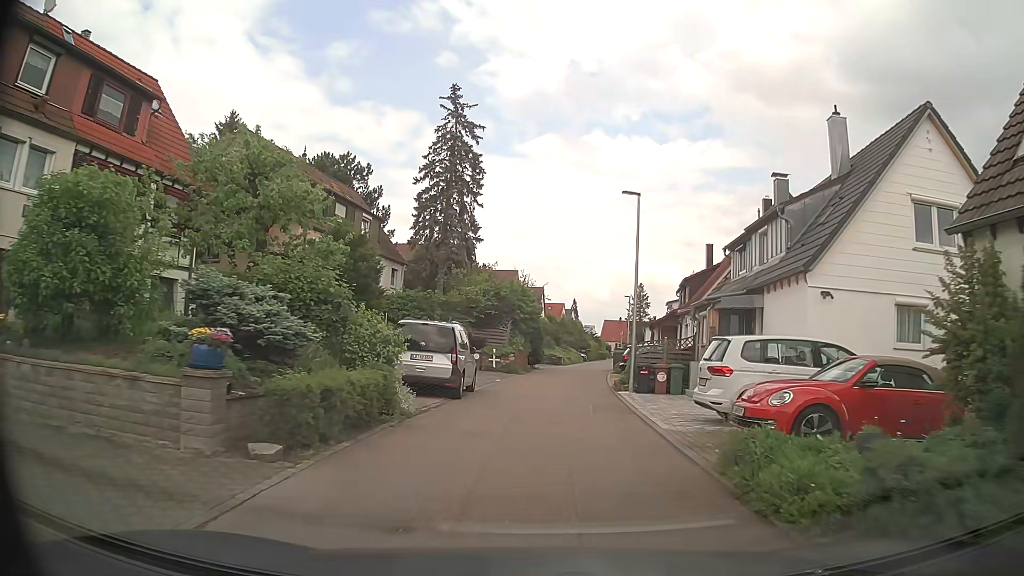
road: residential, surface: asphalt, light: Day
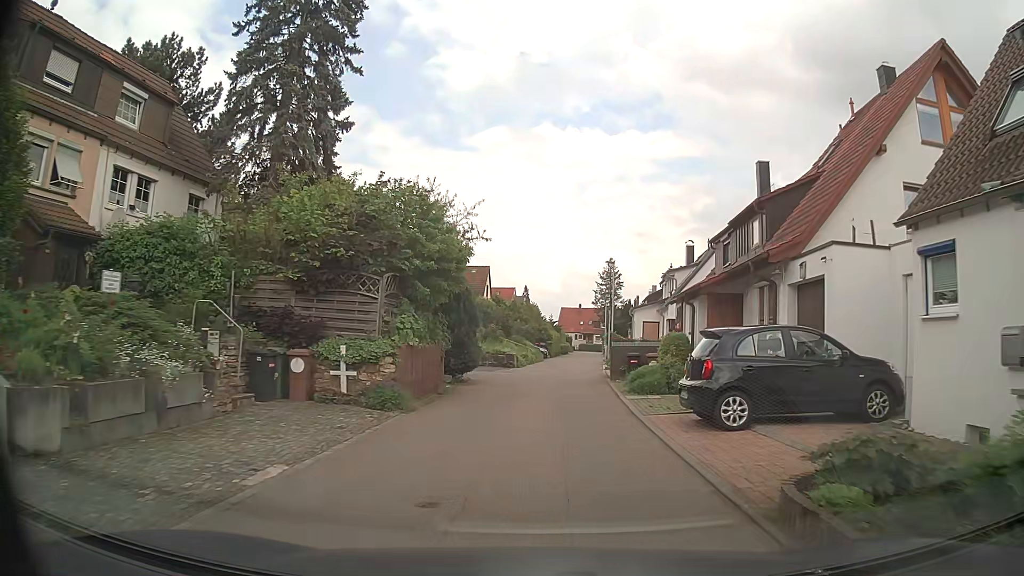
(+1.0, +19.5) m; +4°
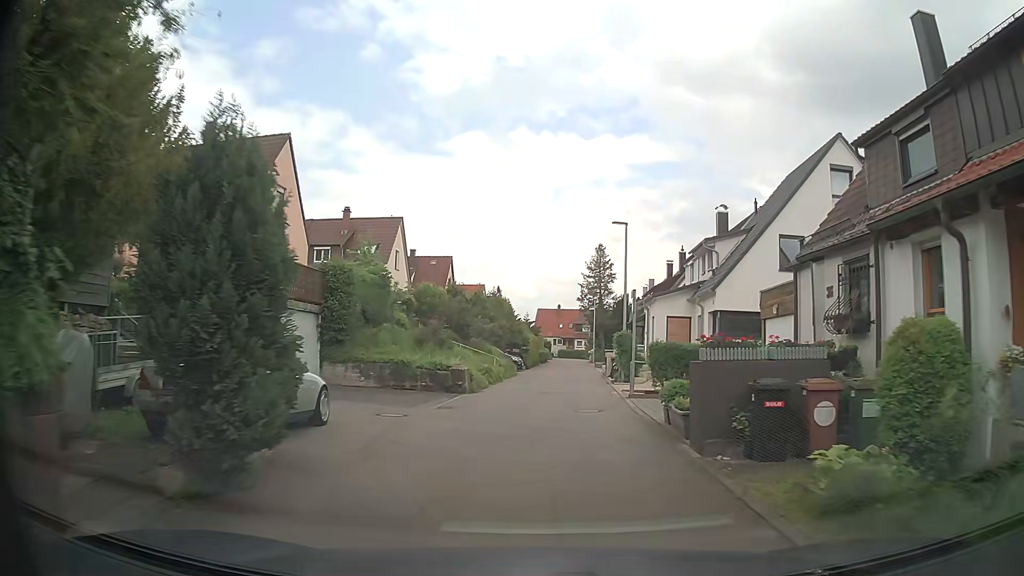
(+0.5, +14.6) m; +3°
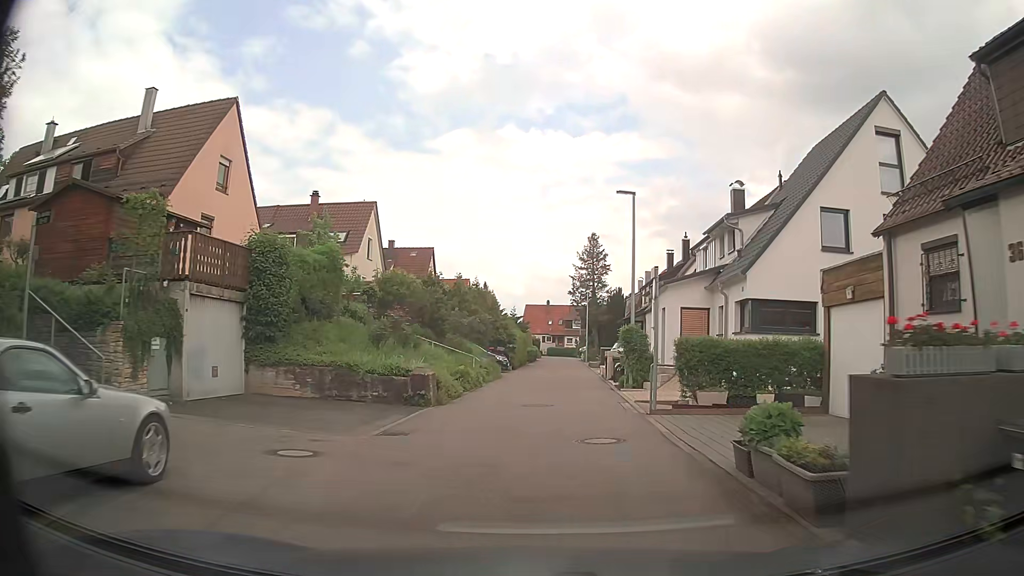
(0.0, +4.8) m; 0°
